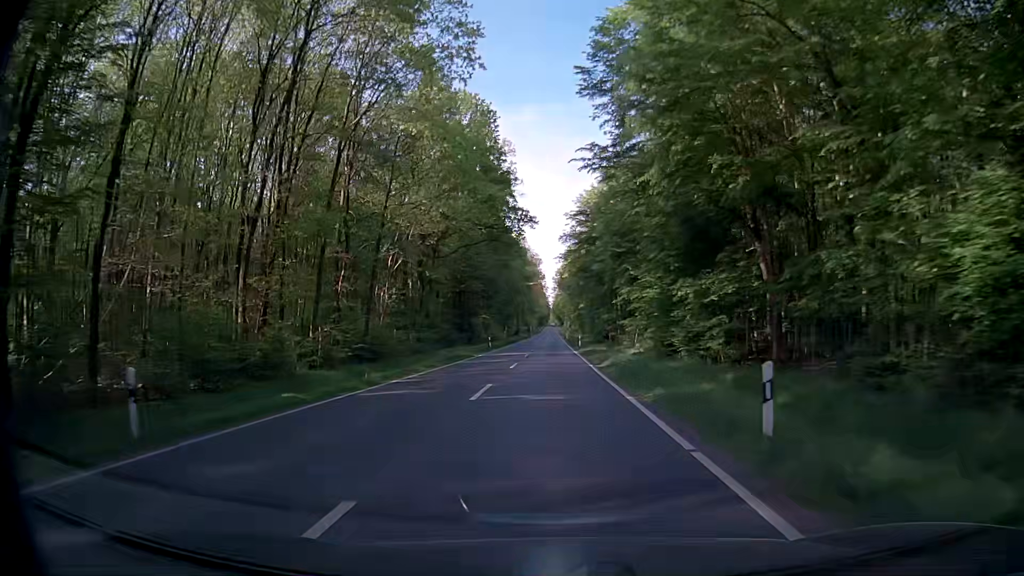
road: secondary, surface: asphalt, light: Day
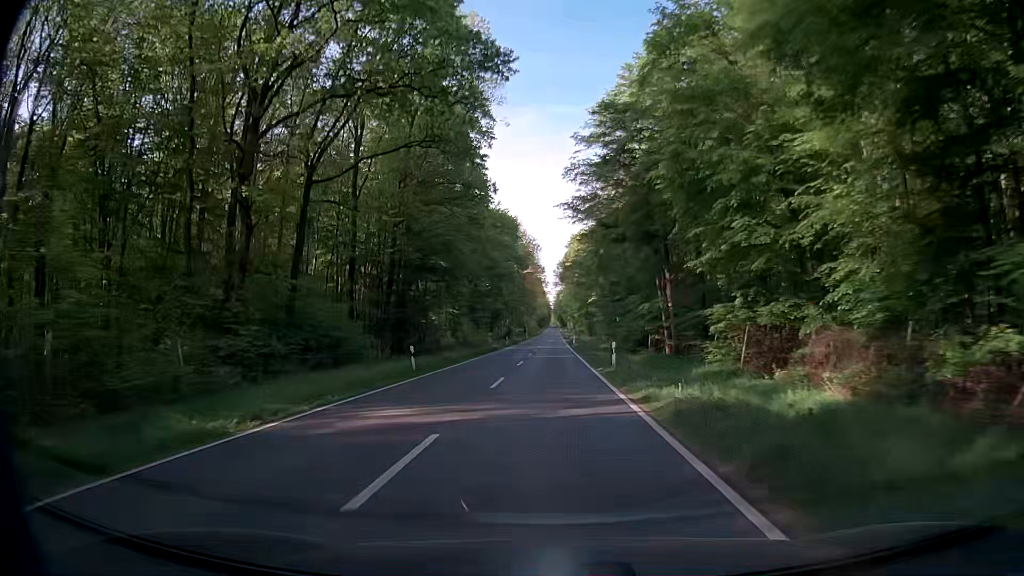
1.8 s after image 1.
(+0.3, +32.2) m; +1°
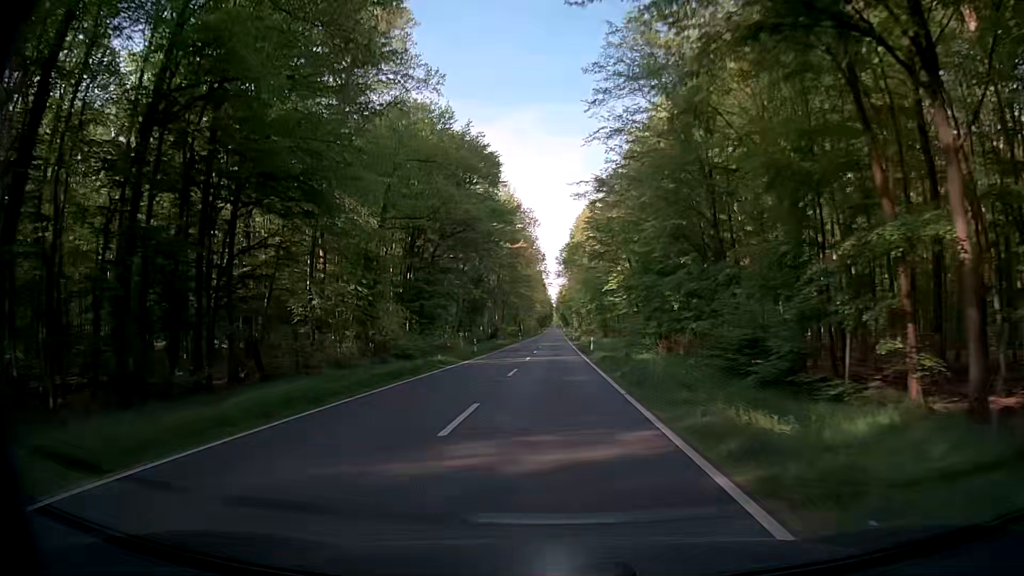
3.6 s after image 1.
(+0.1, +32.3) m; 0°
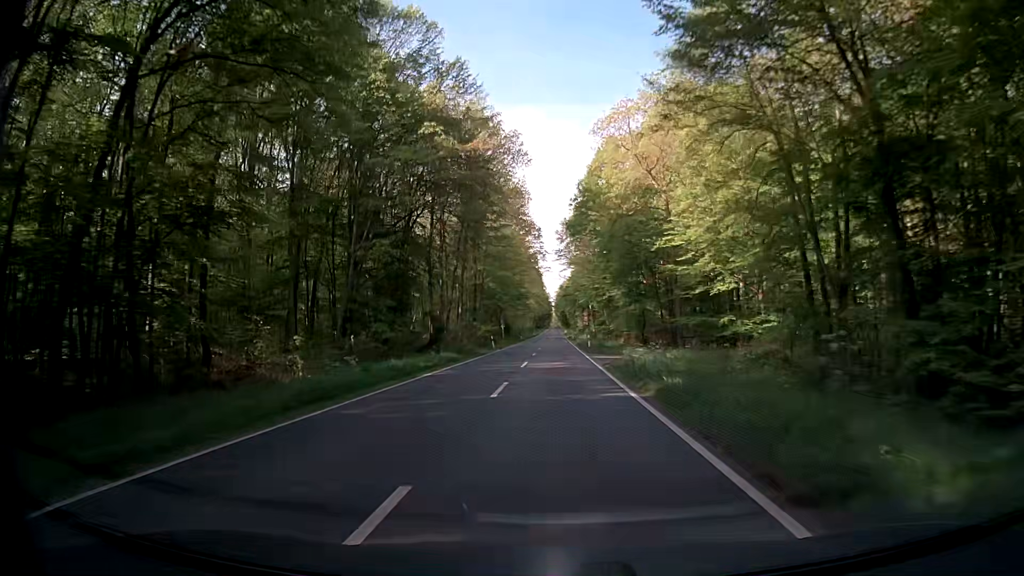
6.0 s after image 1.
(+0.2, +42.9) m; 0°
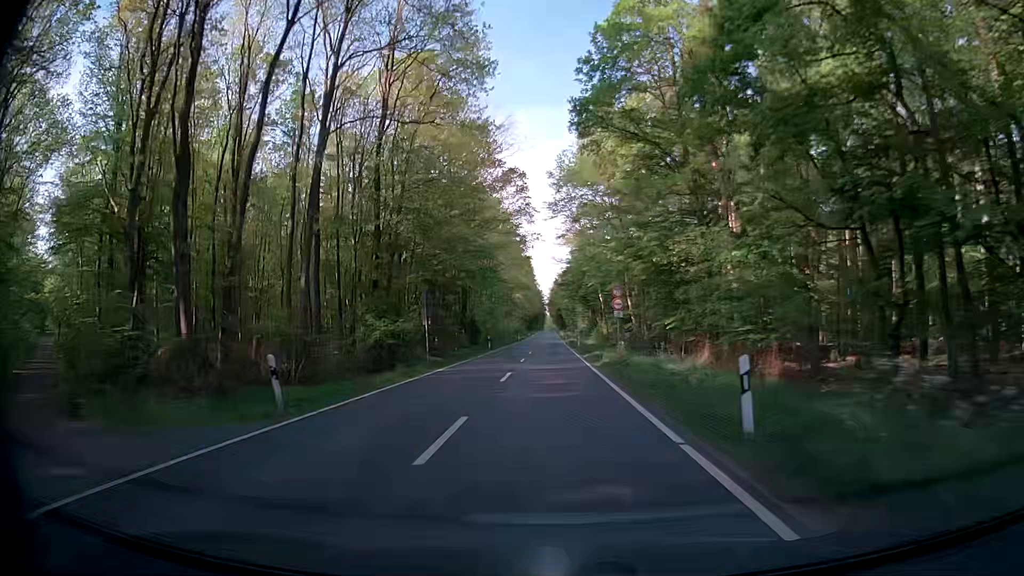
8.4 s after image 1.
(+0.3, +42.9) m; +1°
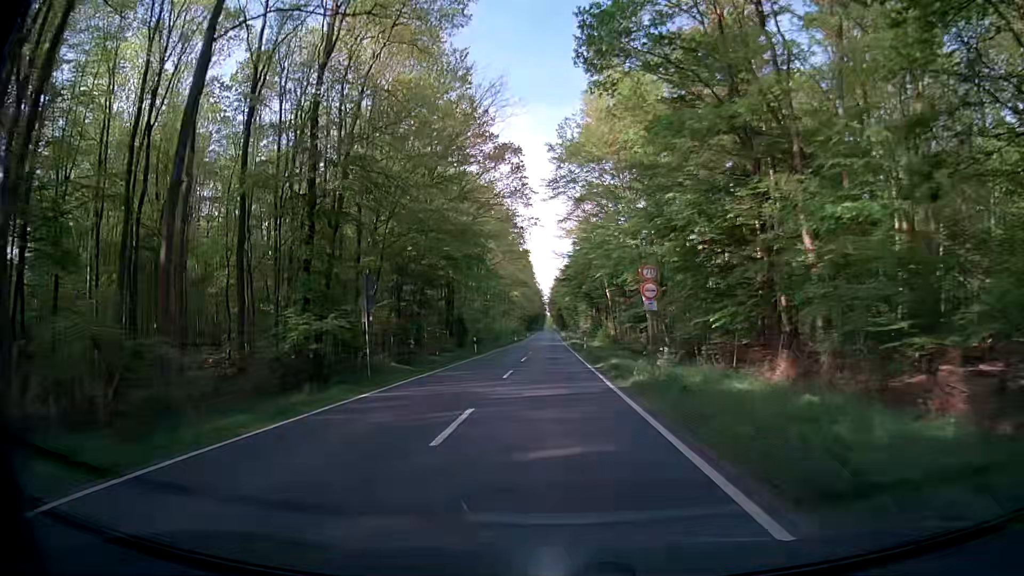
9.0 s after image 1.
(-0.2, +10.7) m; 0°
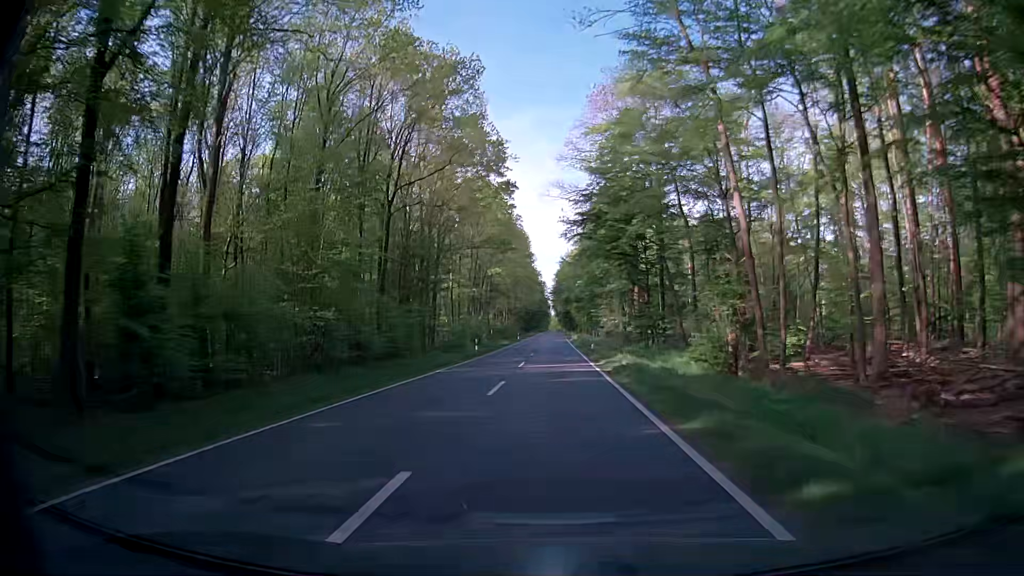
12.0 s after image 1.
(-0.7, +53.7) m; -1°
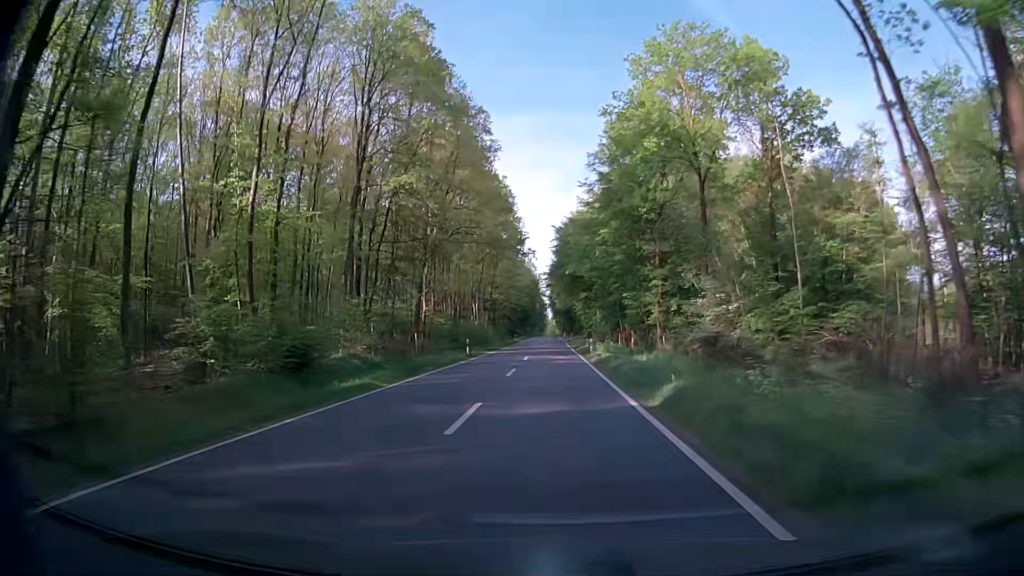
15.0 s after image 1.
(+0.2, +53.6) m; 0°
(0, +10) (0, +20) (0, +30) (0, +40) (0, +50) (0, +60) (0, +70) (0, +80) (0, +90) (0, +100) m
